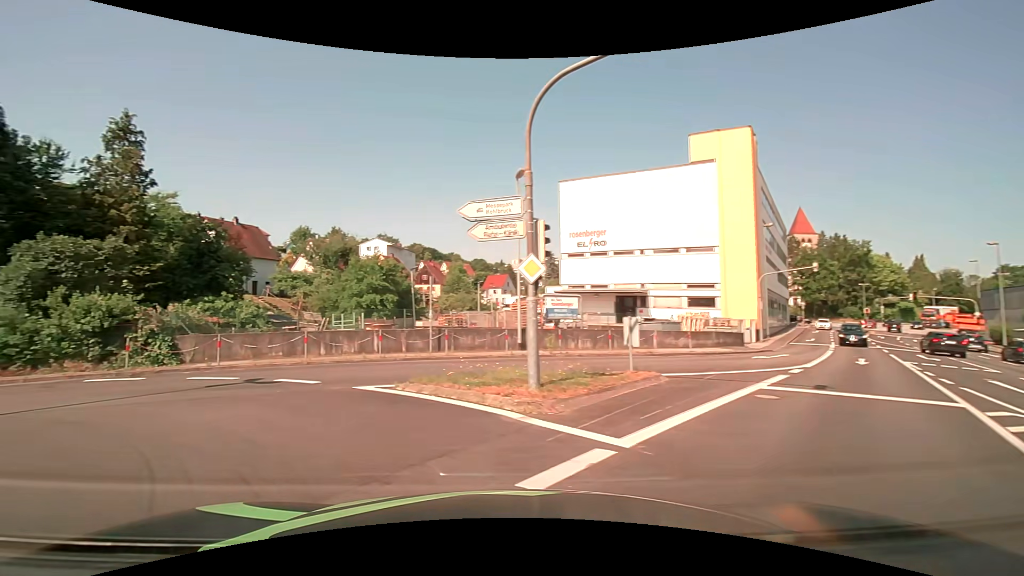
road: tertiary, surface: asphalt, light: Day
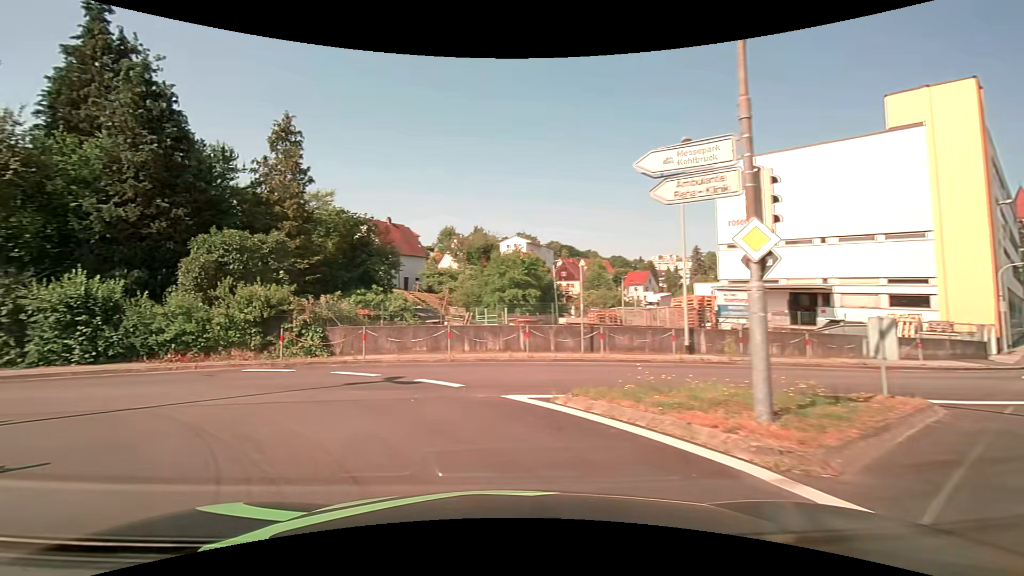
(-0.4, +2.8) m; -15°
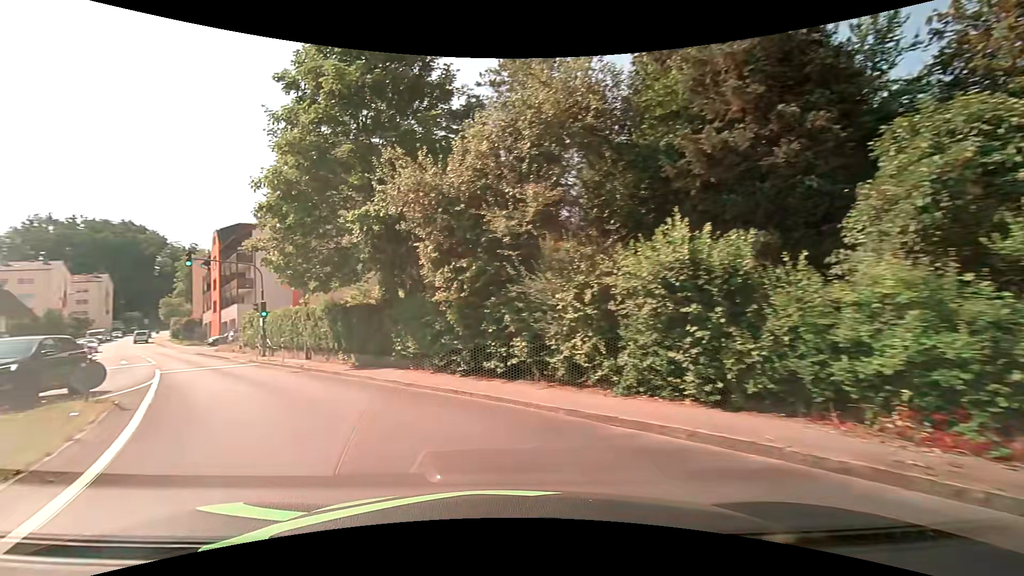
(-6.2, +10.6) m; -60°
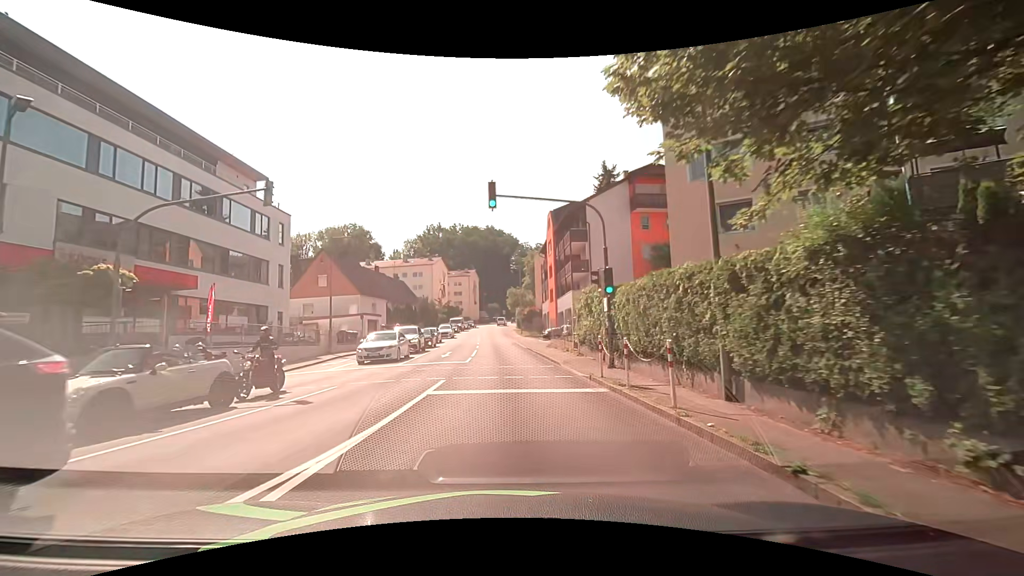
(-6.2, +14.7) m; -36°
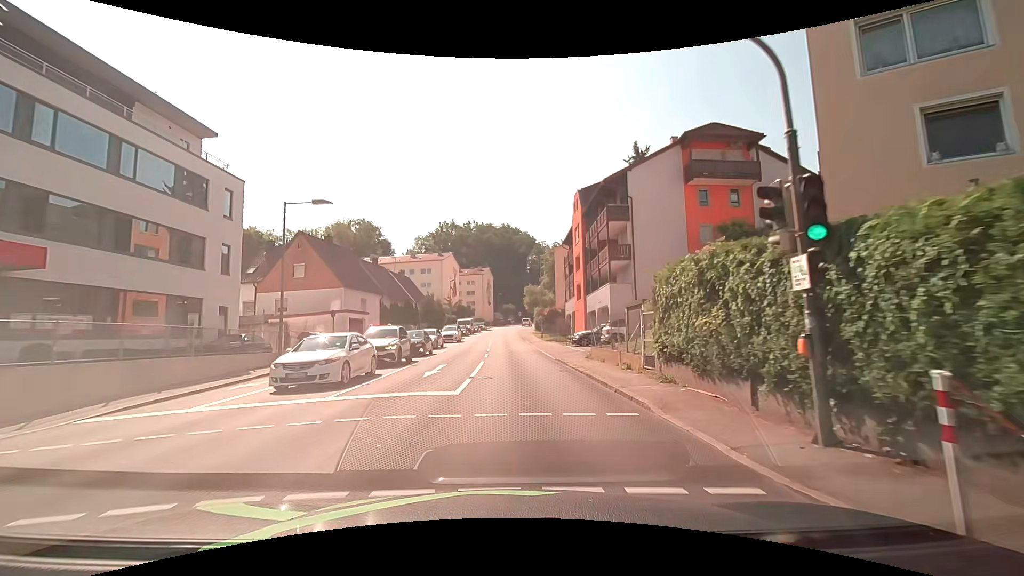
(-0.1, +9.9) m; 0°
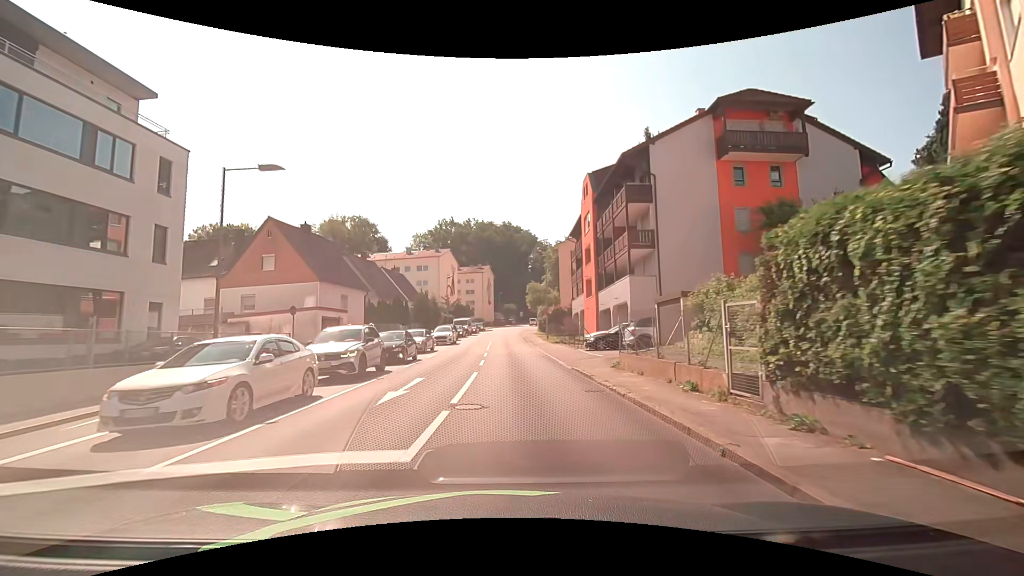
(-0.1, +5.5) m; -1°
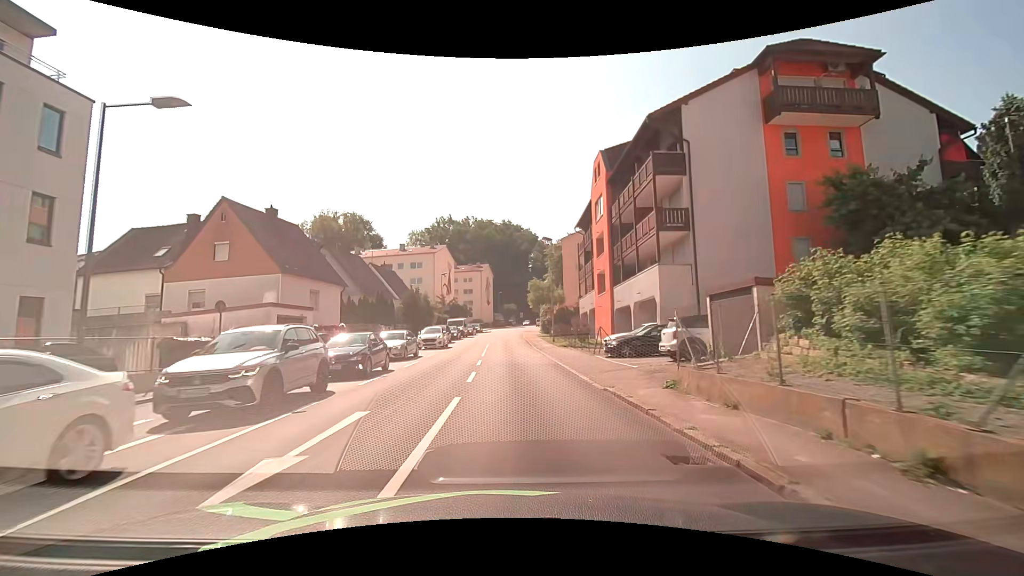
(+0.1, +5.8) m; +1°
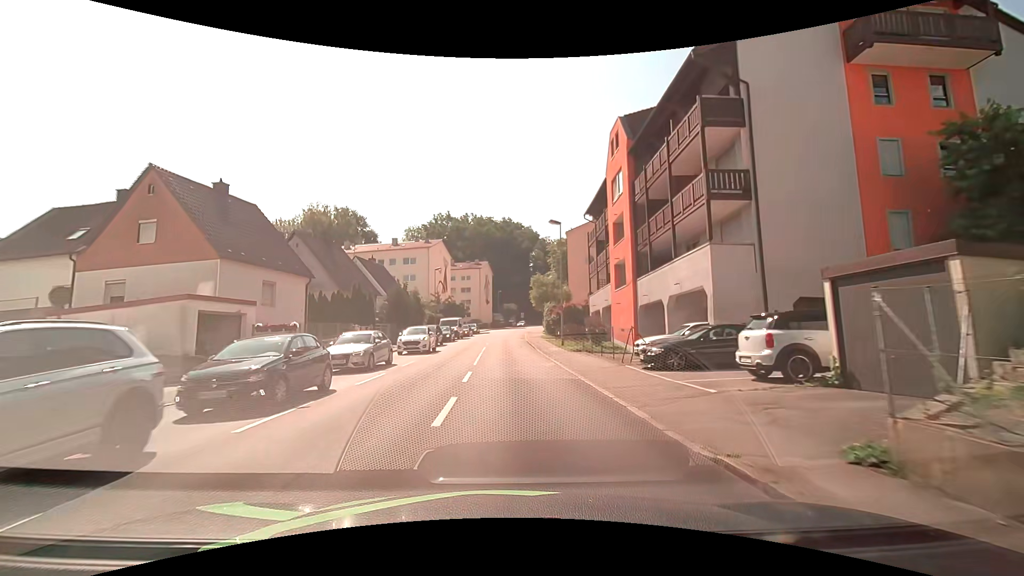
(0.0, +6.2) m; 0°
(0, +10) (0, +20) (0, +30) (0, +40) (0, +50) (0, +60) (+1, +70) (+2, +80) (+3, +90) (+5, +100) m
